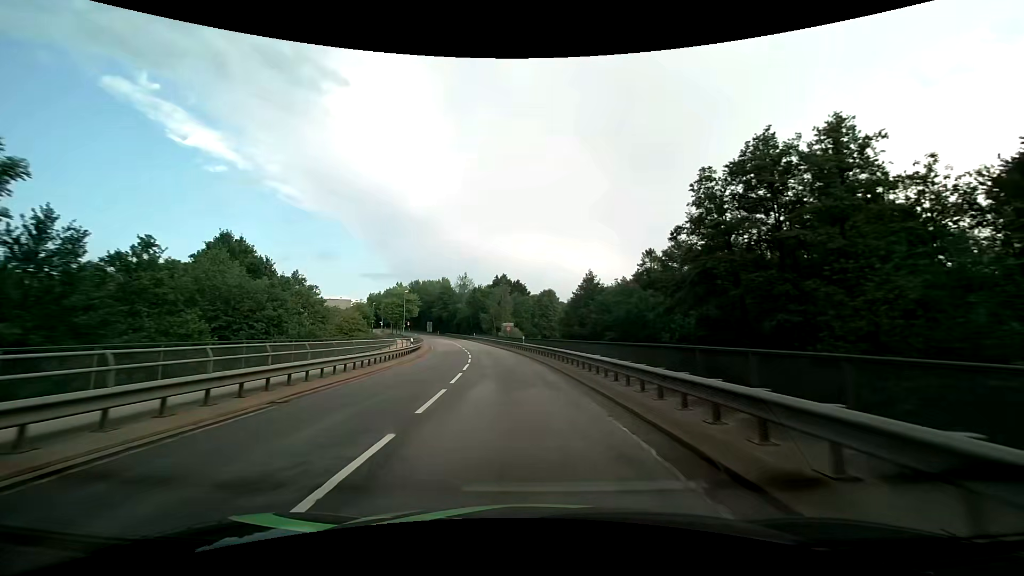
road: secondary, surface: asphalt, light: Day
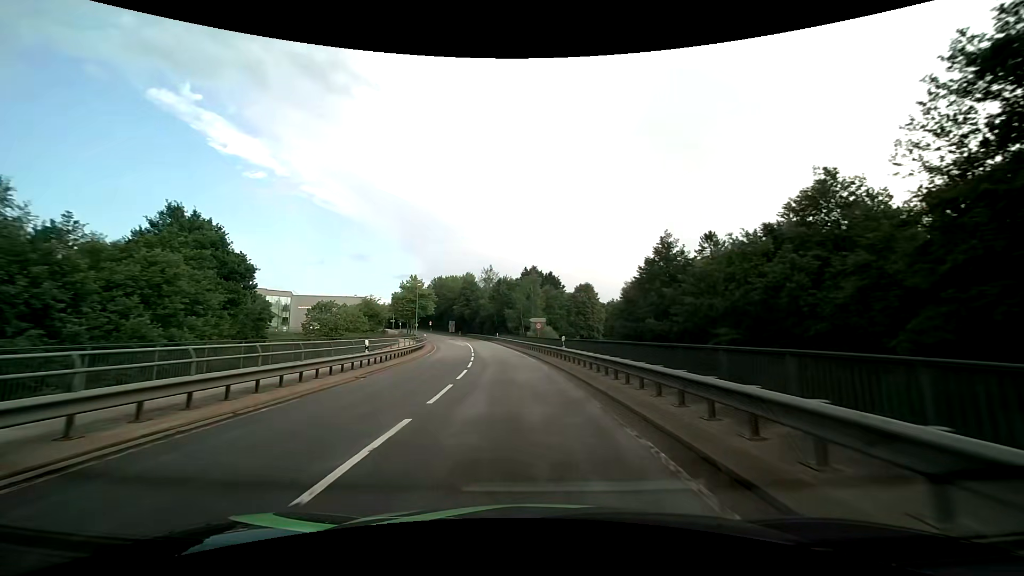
(-0.5, +17.0) m; -3°
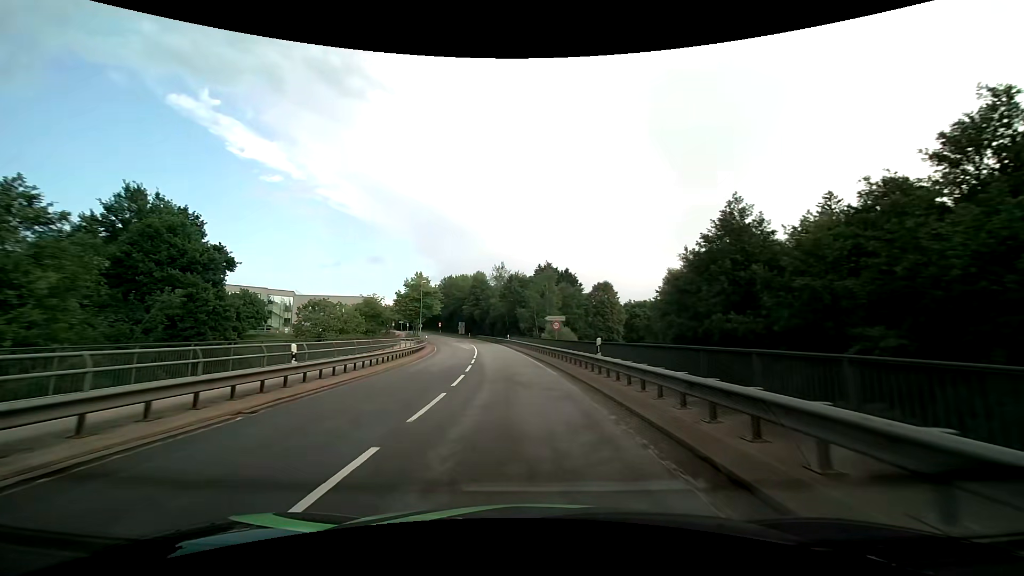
(-0.1, +8.0) m; -2°
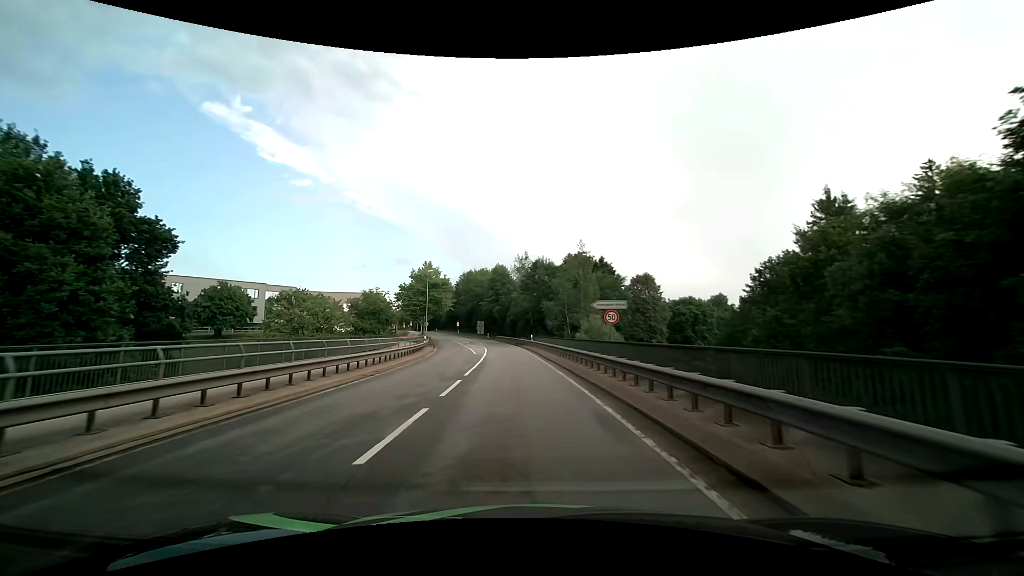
(-0.4, +14.9) m; -3°
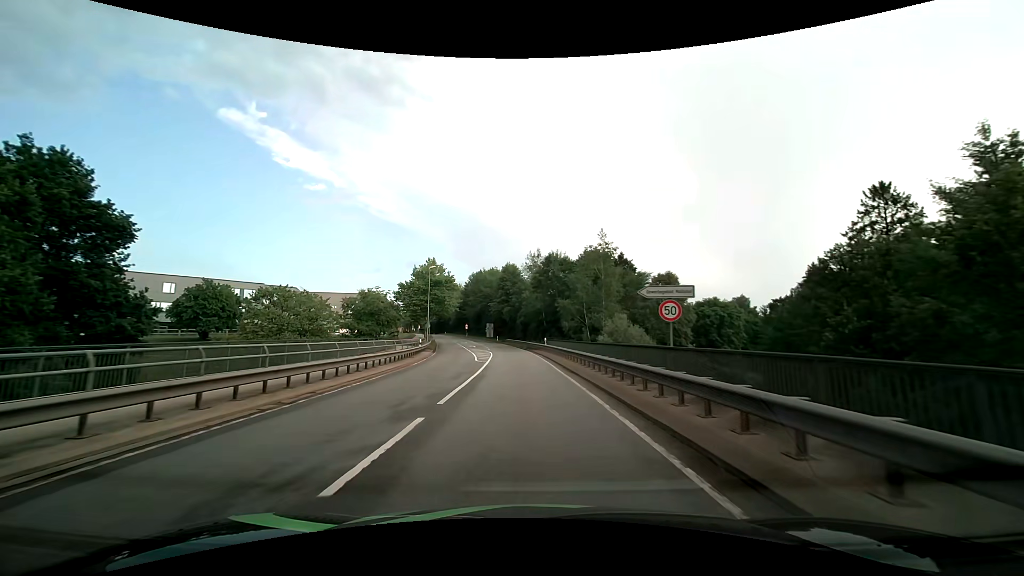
(-0.1, +7.0) m; -1°
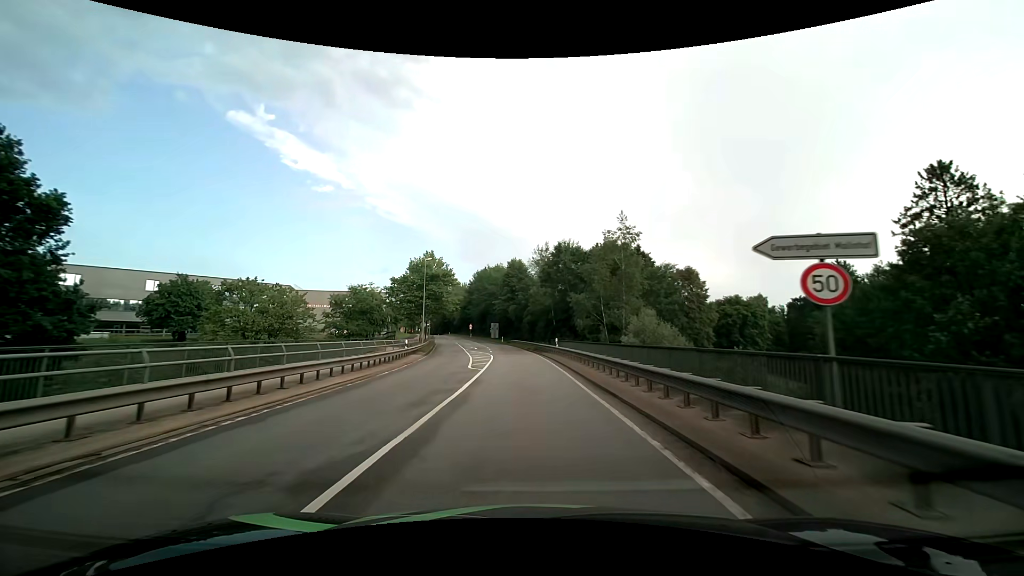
(0.0, +6.9) m; -1°
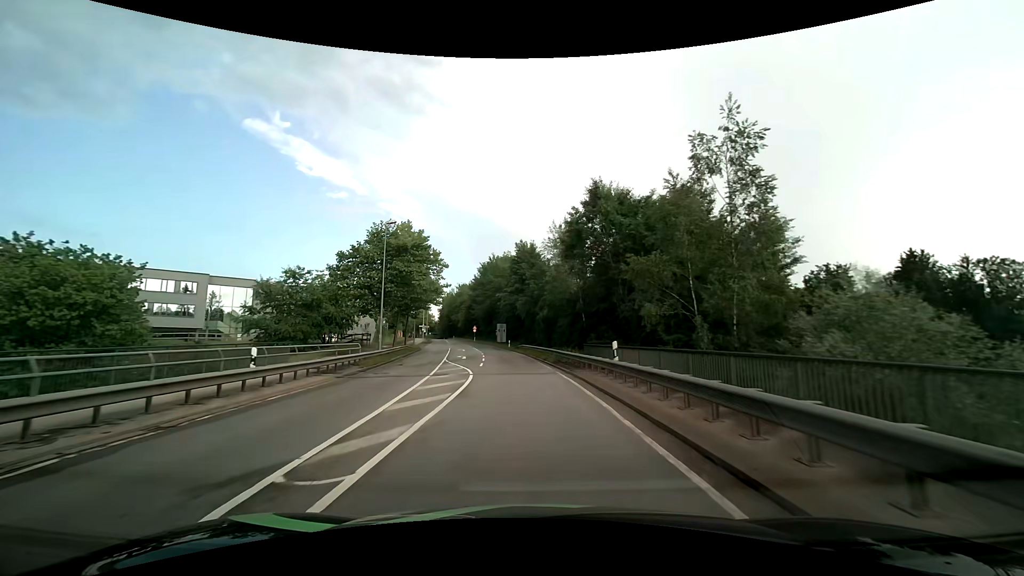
(-0.2, +20.0) m; -2°
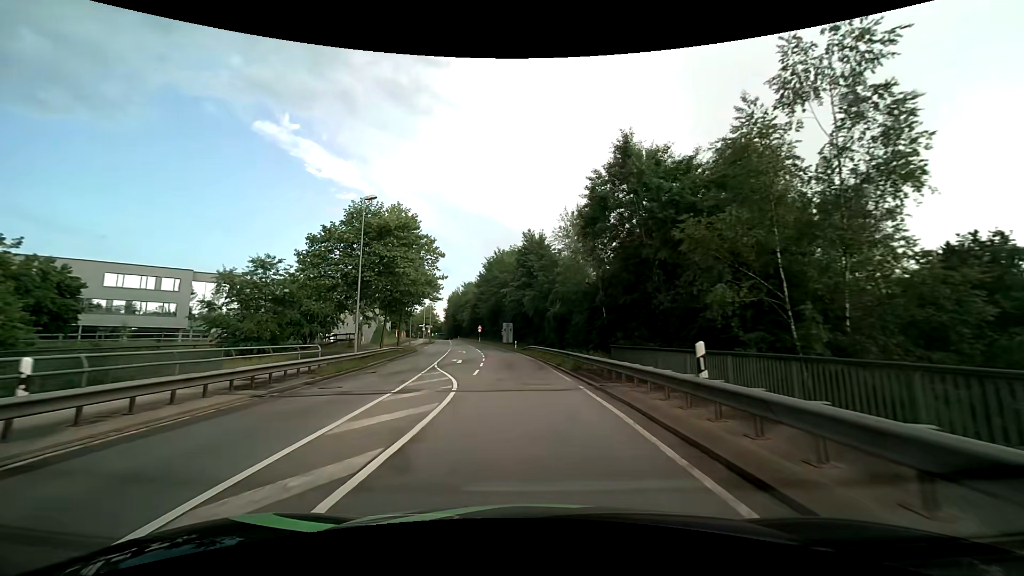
(0.0, +6.7) m; -1°
(0, +10) (-1, +20) (-1, +30) (-2, +40) (-4, +50) (-5, +60) (-7, +70) (-9, +79) (-11, +89) (-13, +99) m
